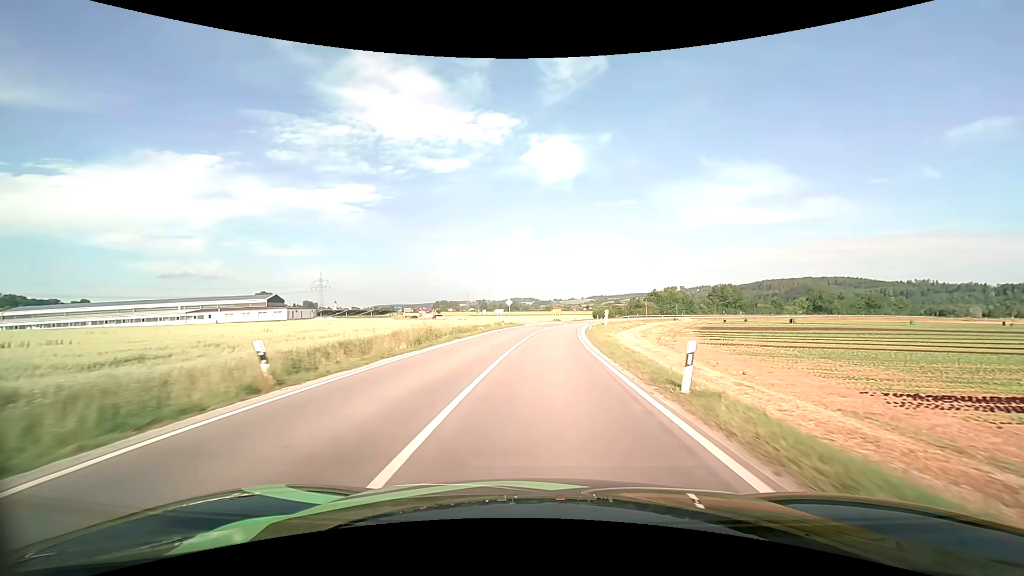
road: secondary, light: Day
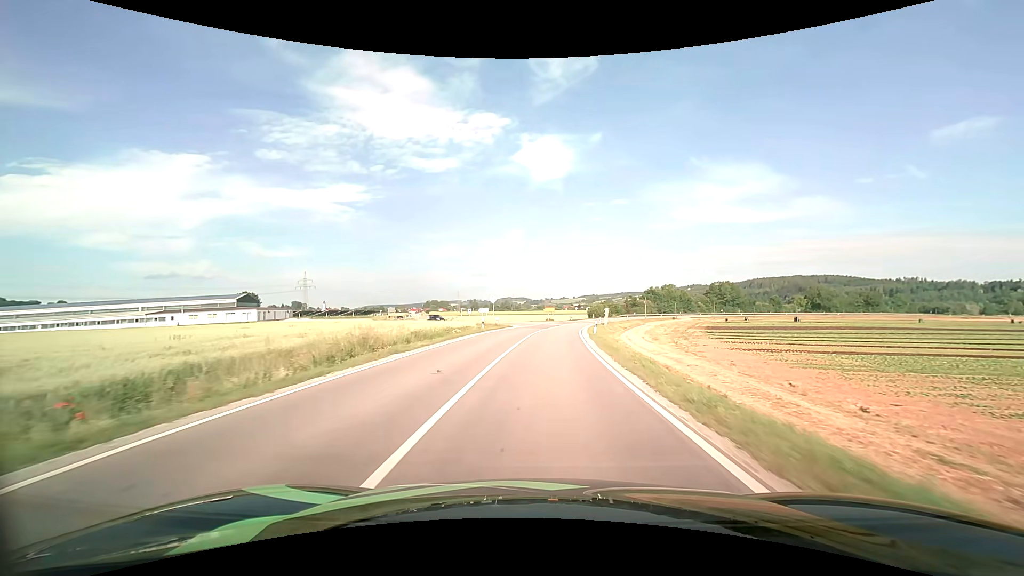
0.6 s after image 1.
(+0.1, +10.0) m; +1°
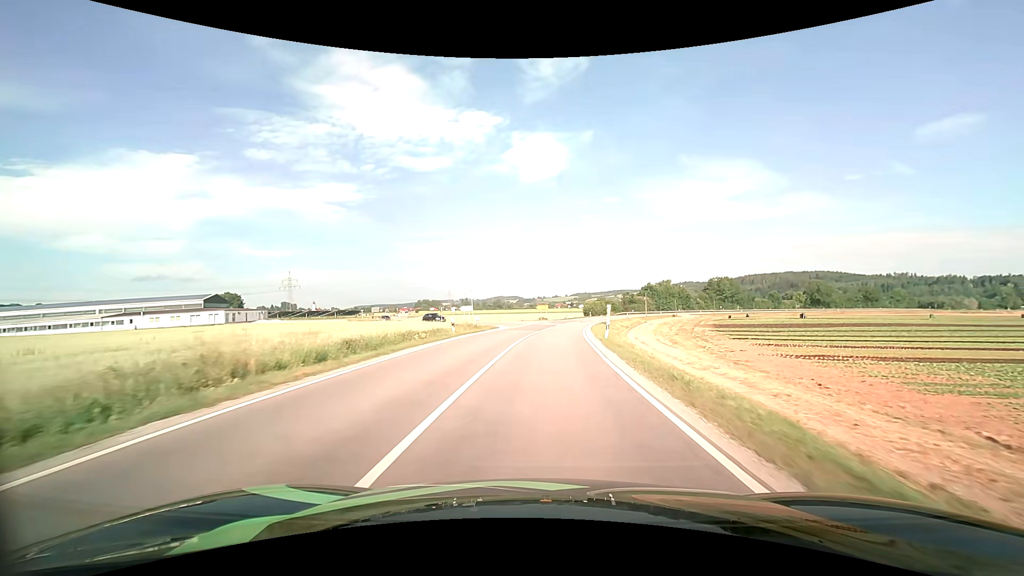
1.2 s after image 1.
(+0.1, +9.6) m; +1°
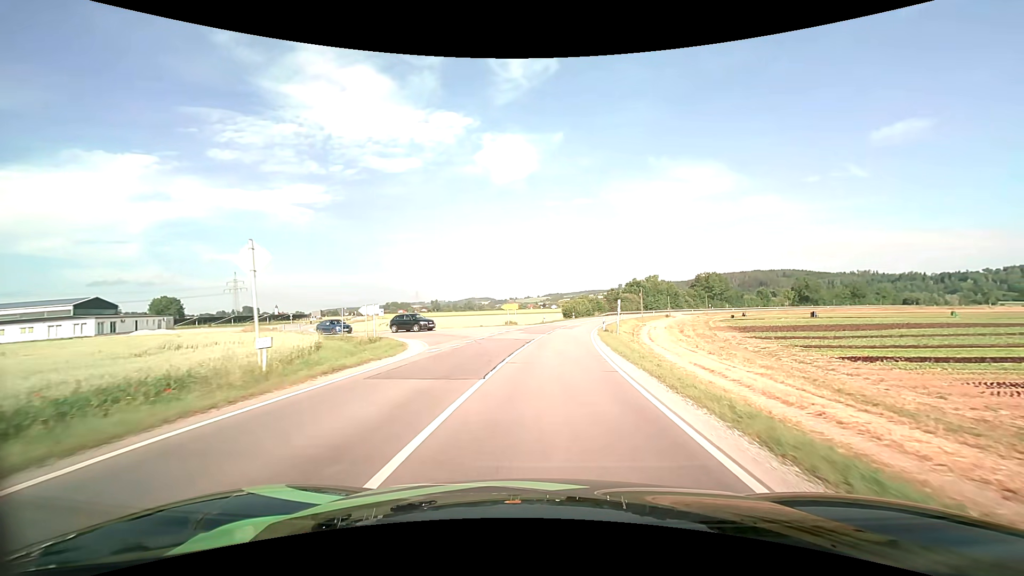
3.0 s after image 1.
(+0.5, +24.7) m; +3°
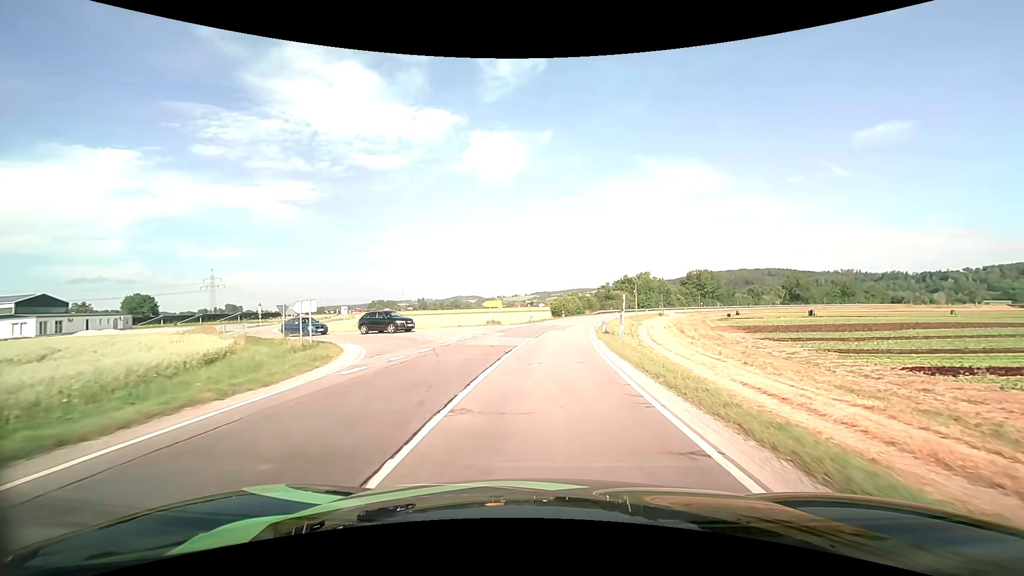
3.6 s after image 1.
(+0.1, +7.0) m; +1°
(0, +10) (+1, +20) (0, +30) (-6, +38) (-15, +43) (-23, +49) (-30, +56) (-36, +64) (-41, +73) (-45, +82) m
